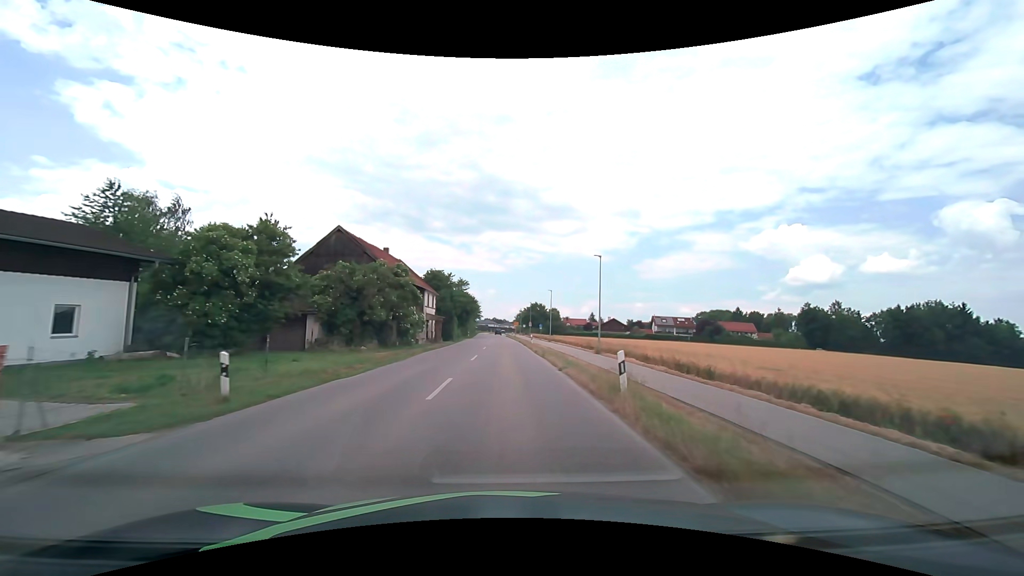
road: secondary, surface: asphalt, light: Day
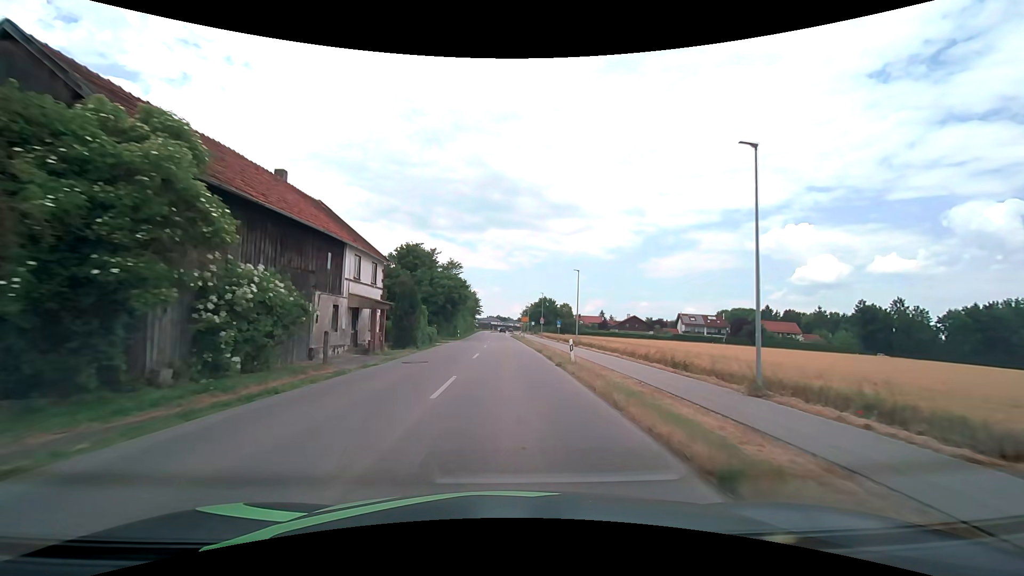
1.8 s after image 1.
(-0.1, +25.4) m; 0°
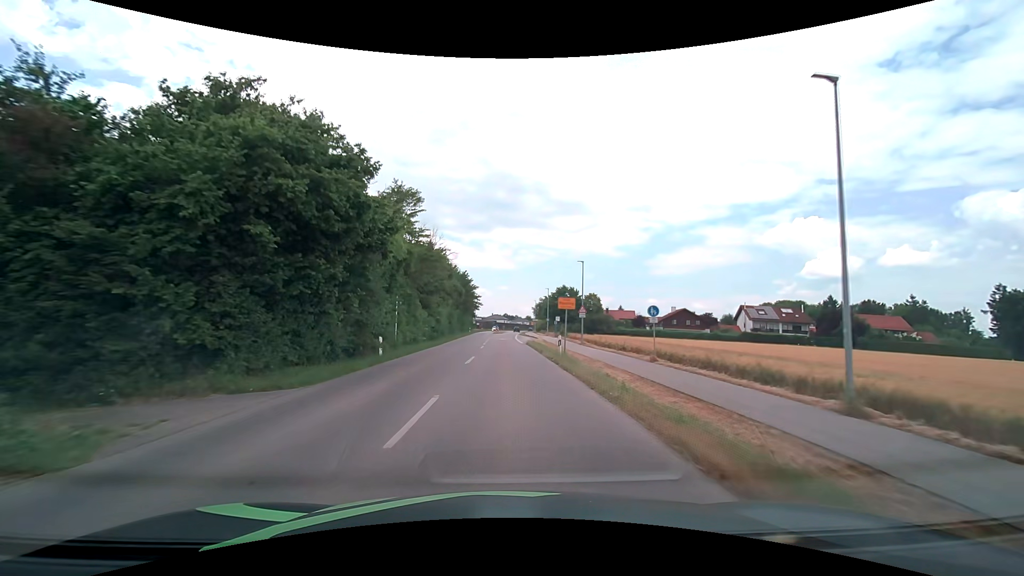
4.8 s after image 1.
(-0.2, +41.2) m; -1°
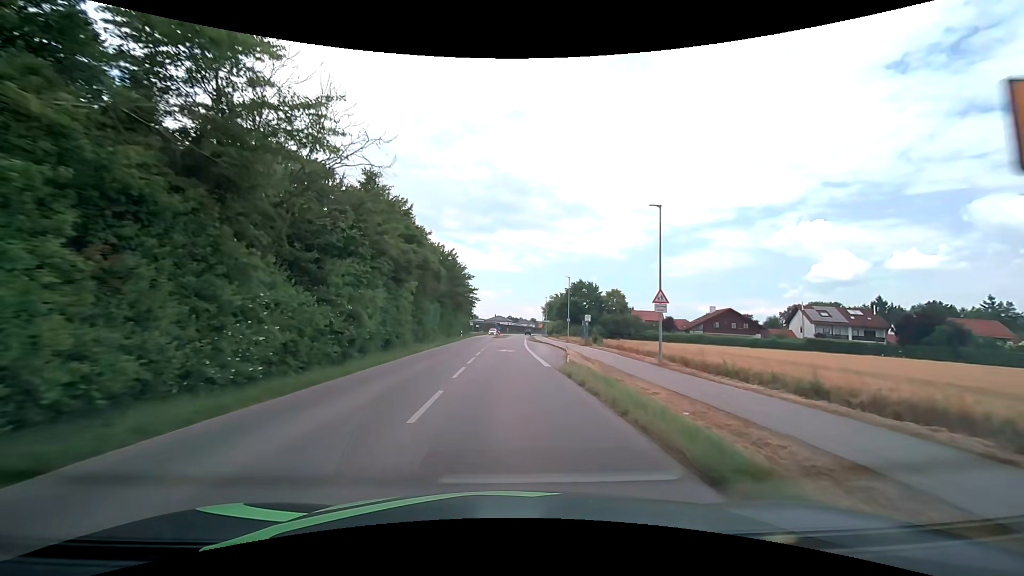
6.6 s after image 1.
(-0.1, +23.6) m; -1°
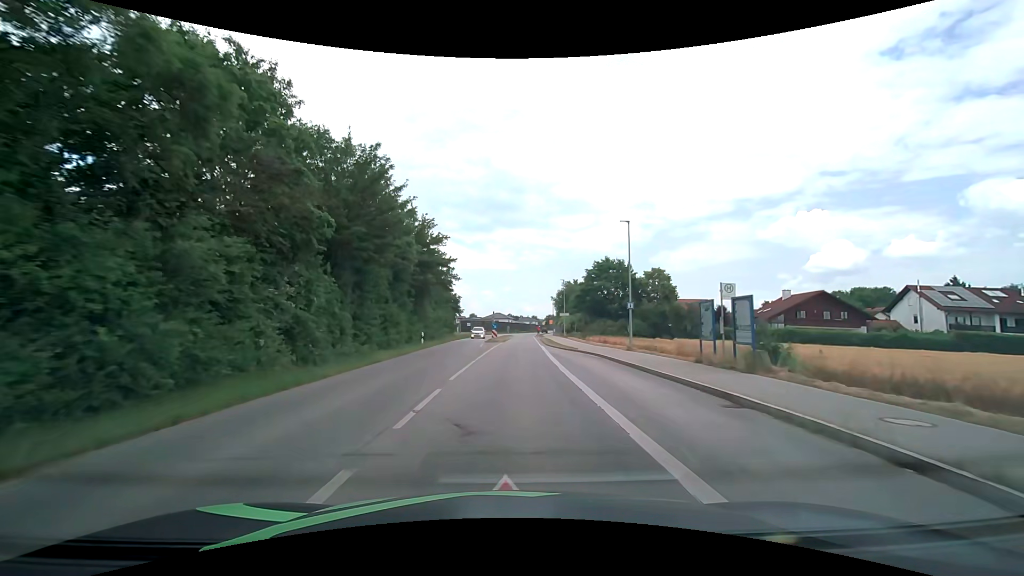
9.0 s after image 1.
(-0.1, +30.9) m; 0°
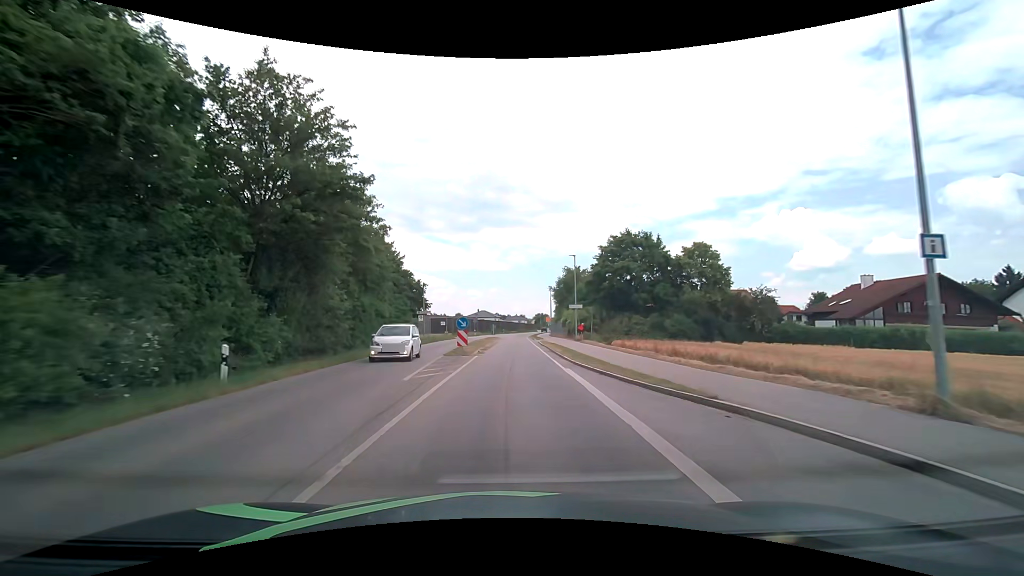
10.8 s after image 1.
(+0.3, +23.0) m; +1°
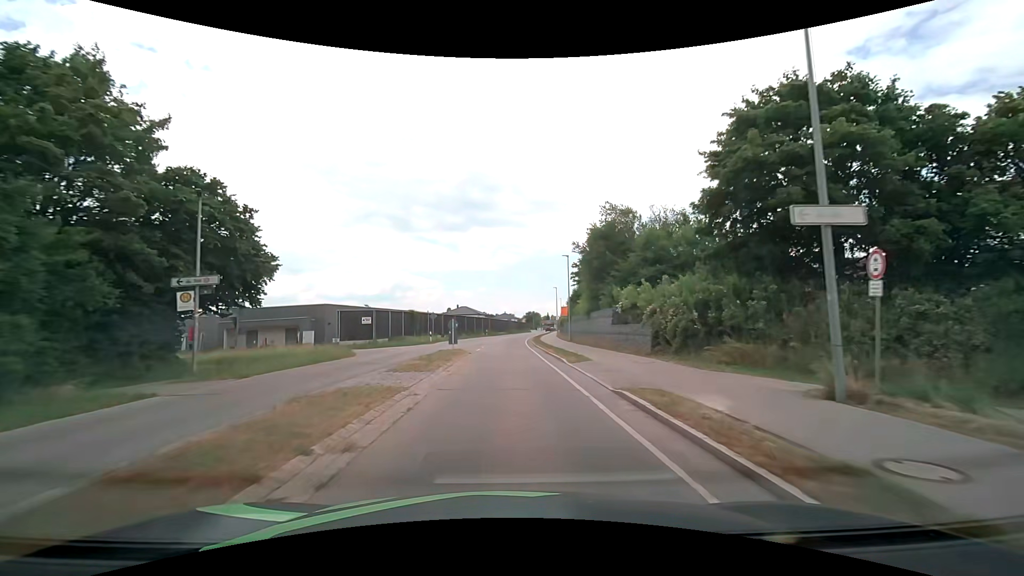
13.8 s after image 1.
(+0.4, +38.2) m; +1°
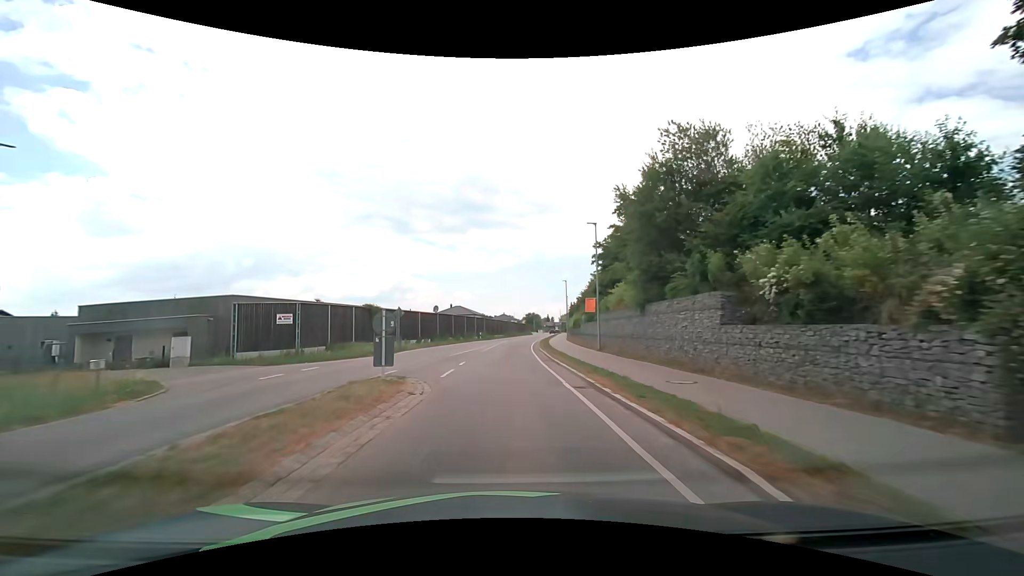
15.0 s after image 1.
(0.0, +15.3) m; 0°
(0, +10) (0, +20) (0, +30) (0, +40) (+1, +50) (+2, +60) (+3, +70) (+4, +80) (+5, +90) (+6, +100) m
